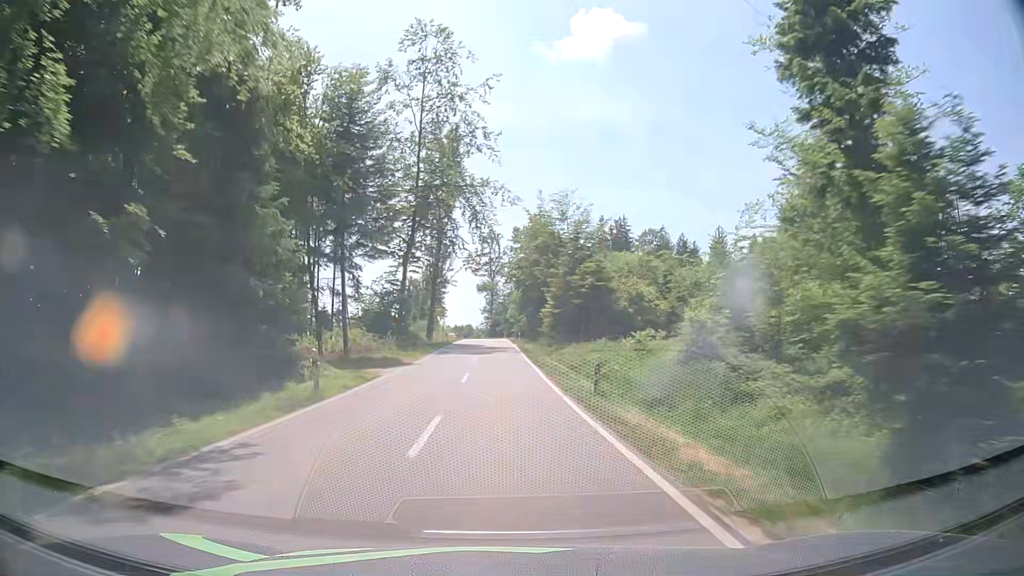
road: tertiary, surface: asphalt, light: Day
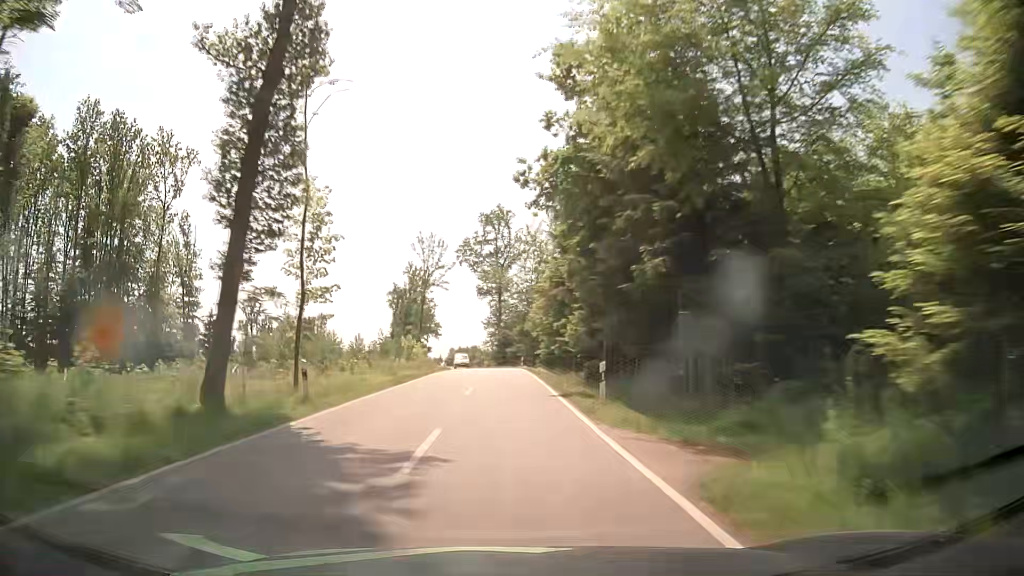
(-1.6, +49.0) m; -2°
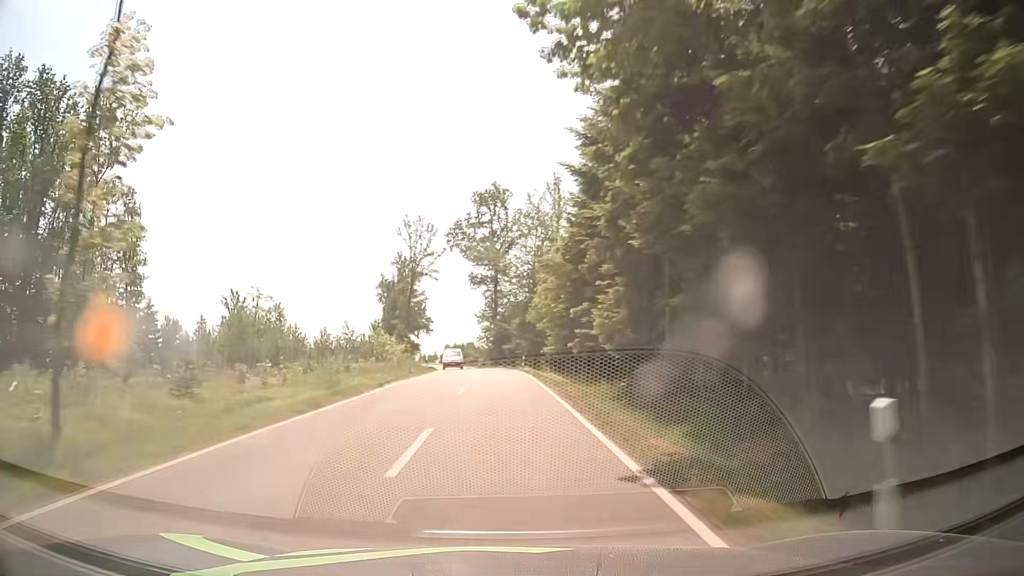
(0.0, +12.2) m; 0°
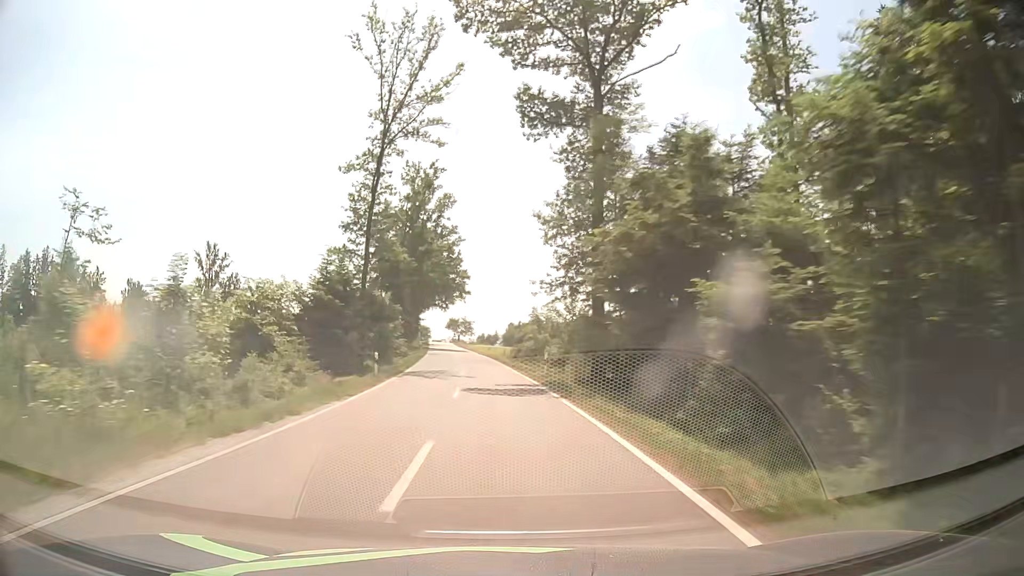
(-1.6, +61.7) m; -5°
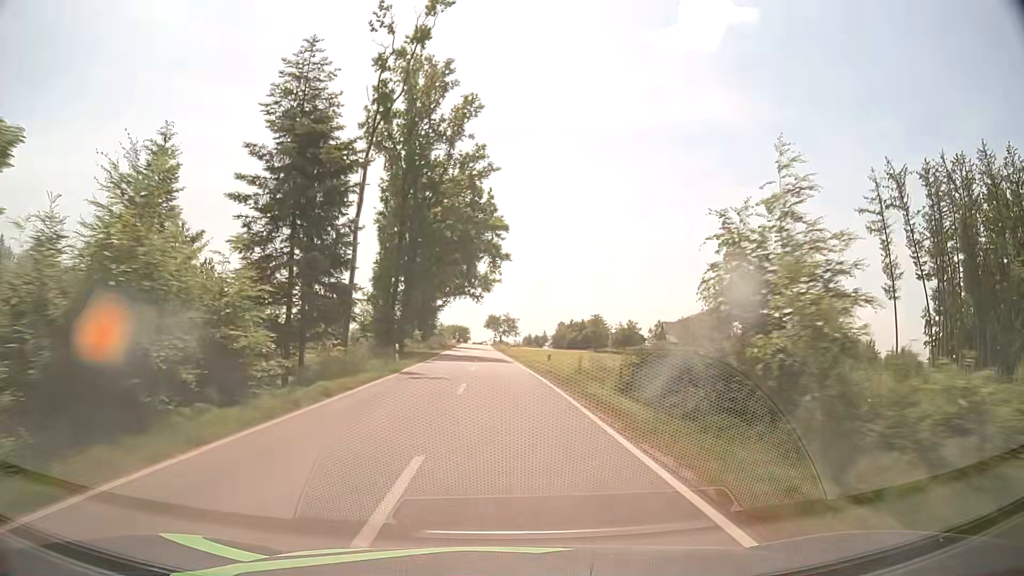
(-1.4, +37.2) m; -4°
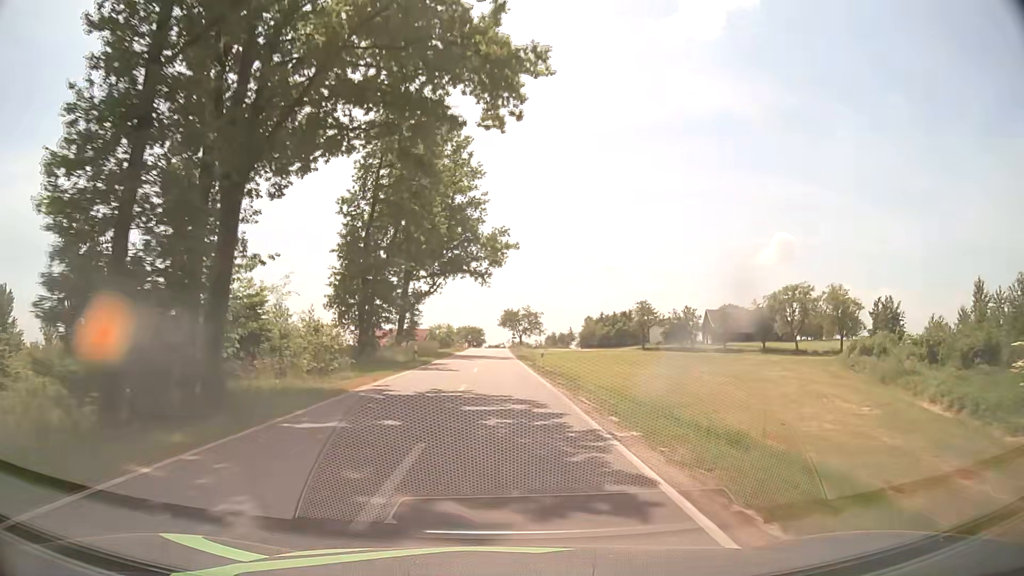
(-0.7, +35.4) m; -2°
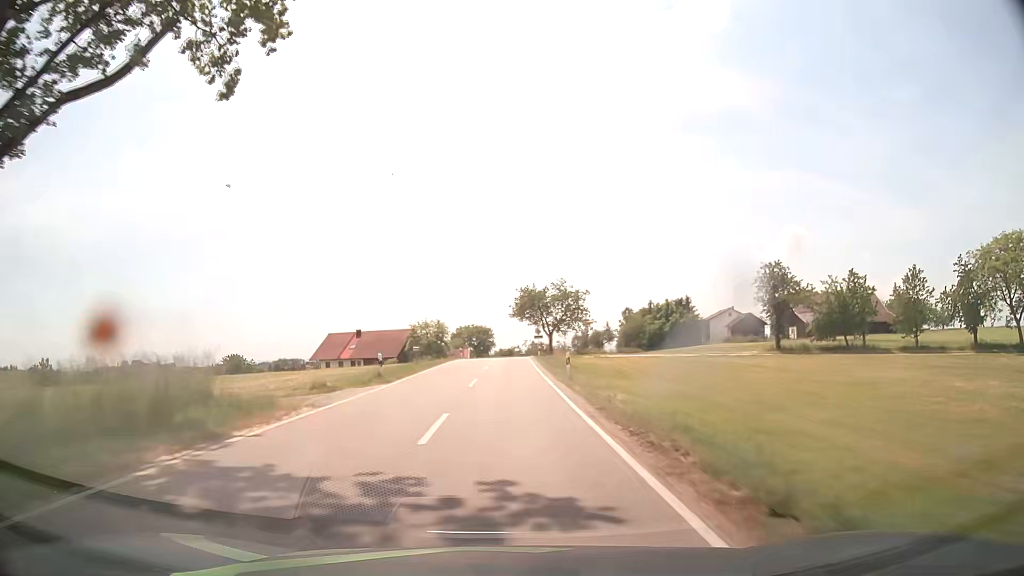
(-1.0, +56.1) m; -1°
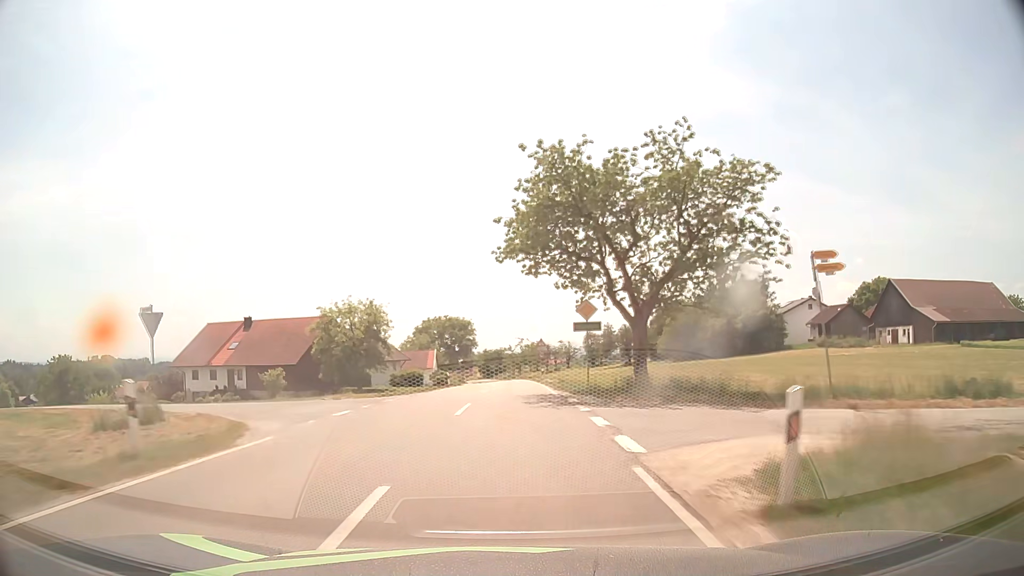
(+0.3, +54.4) m; +1°
(0, +10) (0, +20) (0, +30) (0, +40) (0, +50) (0, +60) (0, +70) (0, +80) (-1, +90) (-1, +100) m
